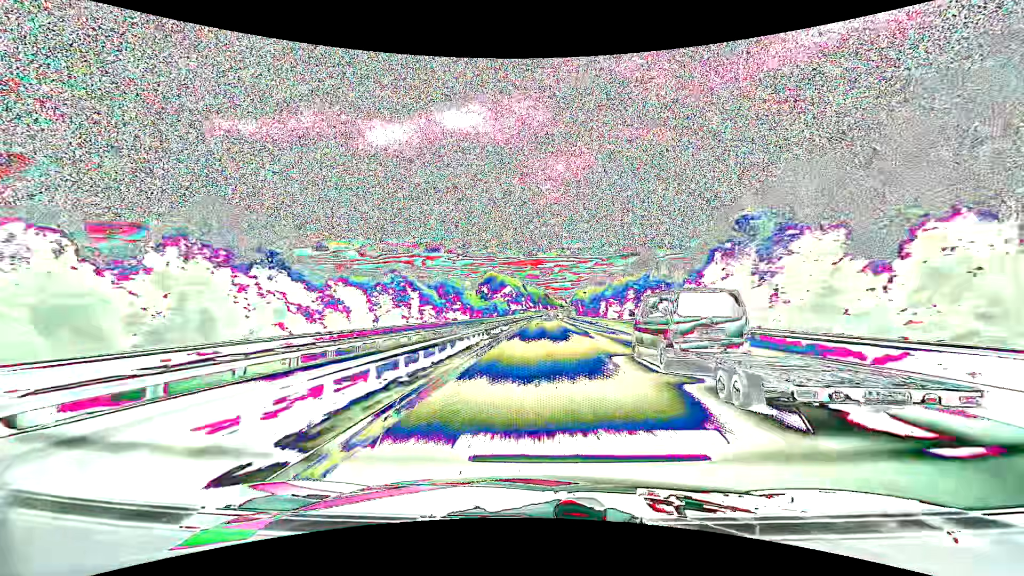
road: motorway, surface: asphalt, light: Day
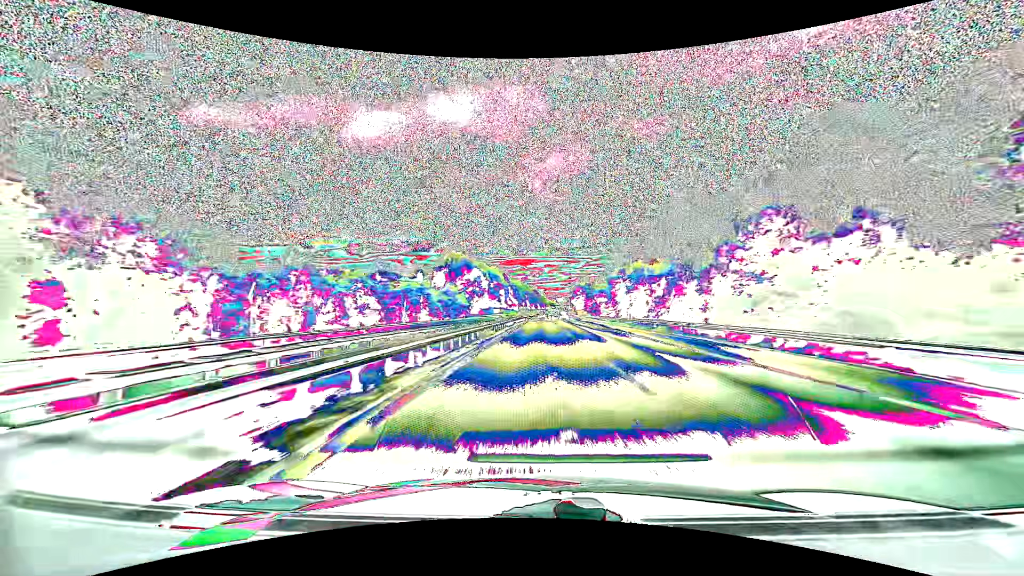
(+1.3, +128.6) m; +1°
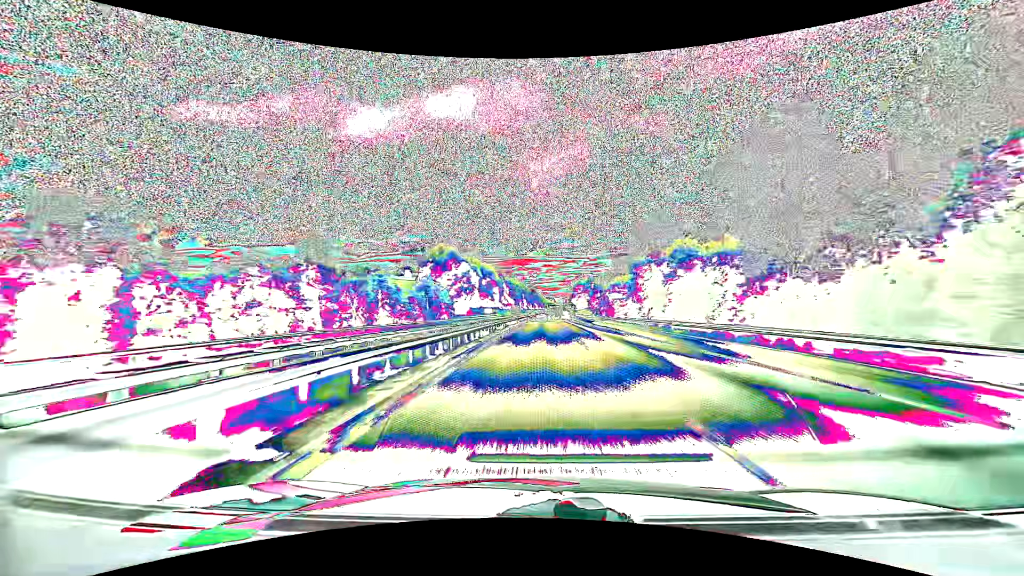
(+0.1, +25.8) m; 0°
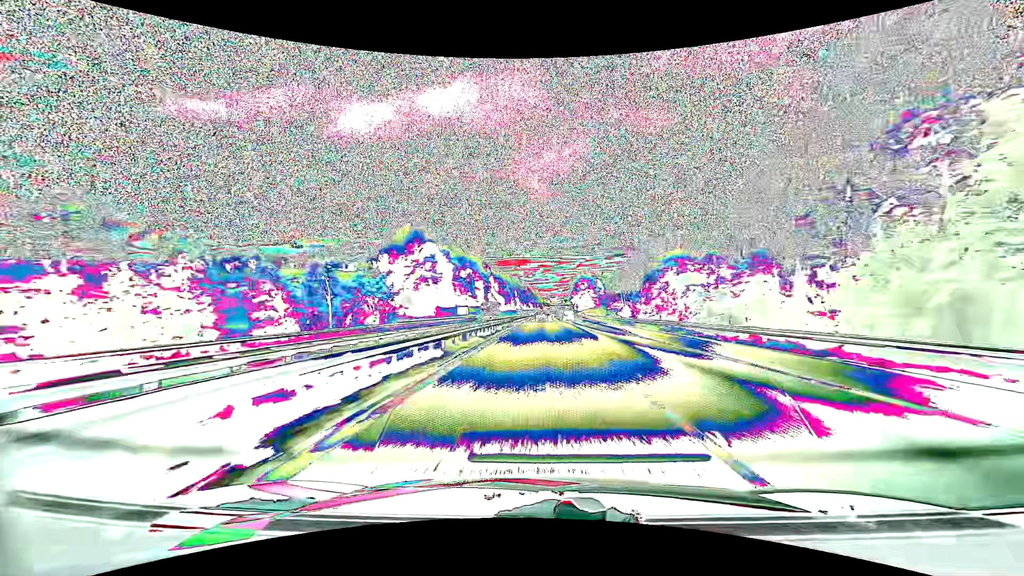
(+0.3, +51.2) m; +1°
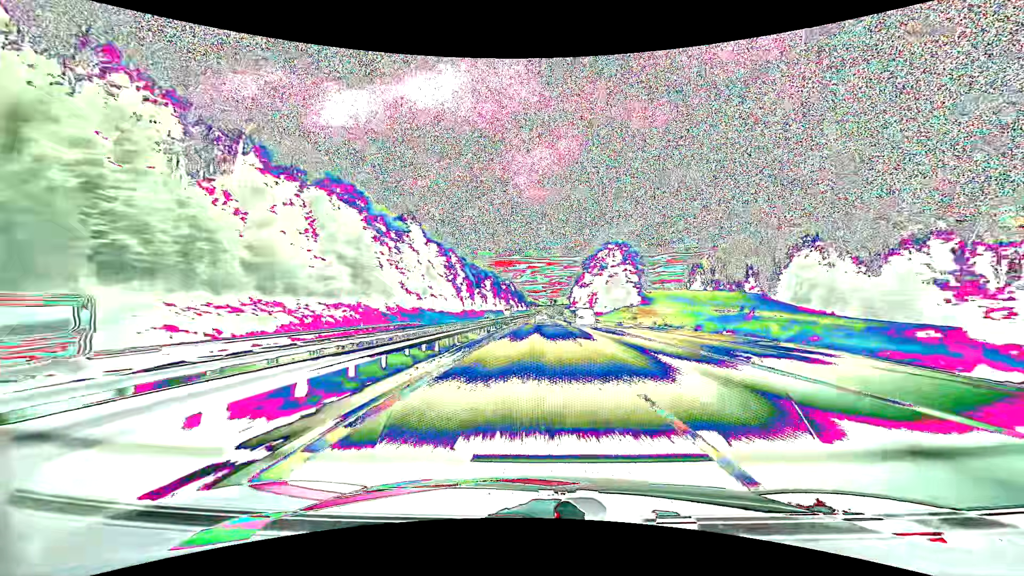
(+1.7, +123.9) m; +1°
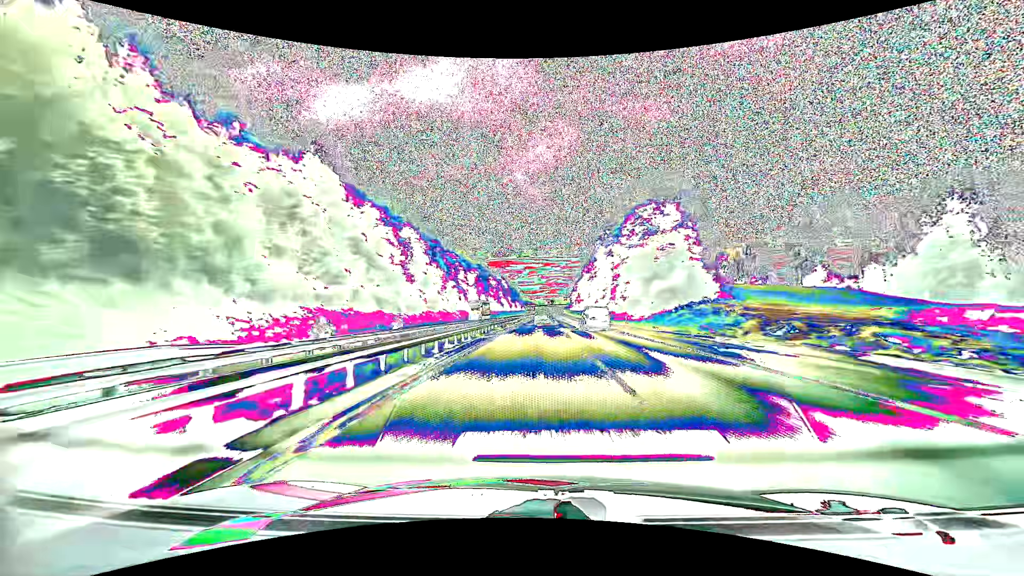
(+0.2, +47.9) m; 0°
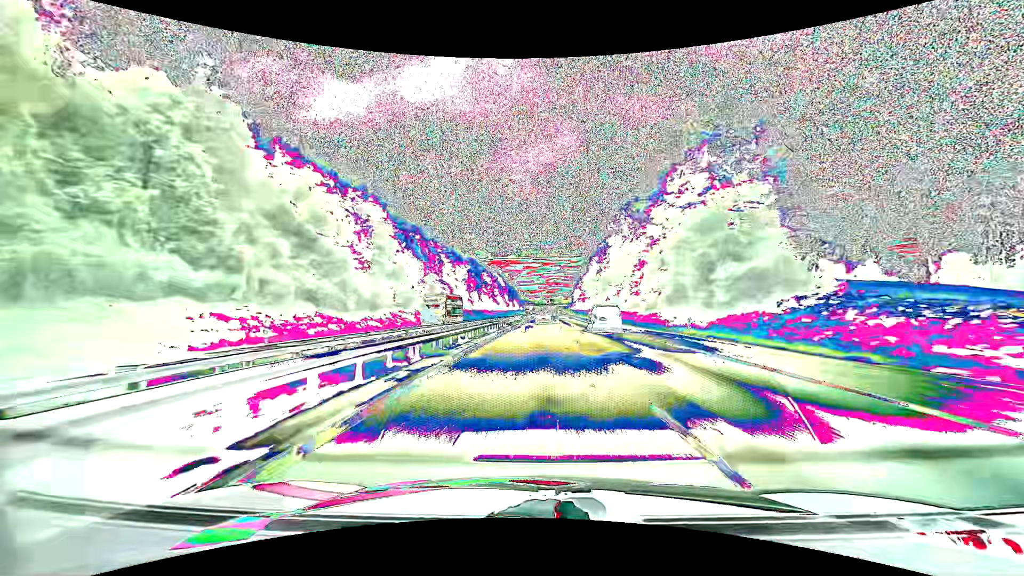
(0.0, +23.6) m; 0°
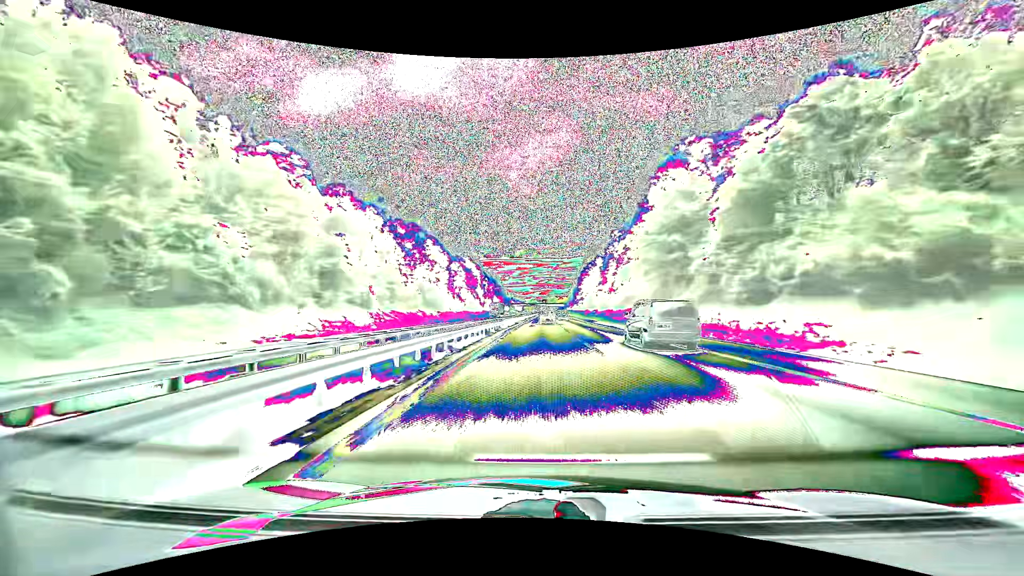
(+0.6, +92.1) m; +1°
(0, +10) (0, +20) (0, +30) (0, +40) (0, +50) (0, +60) (+1, +70) (+1, +80) (+1, +90) (+1, +100) m
